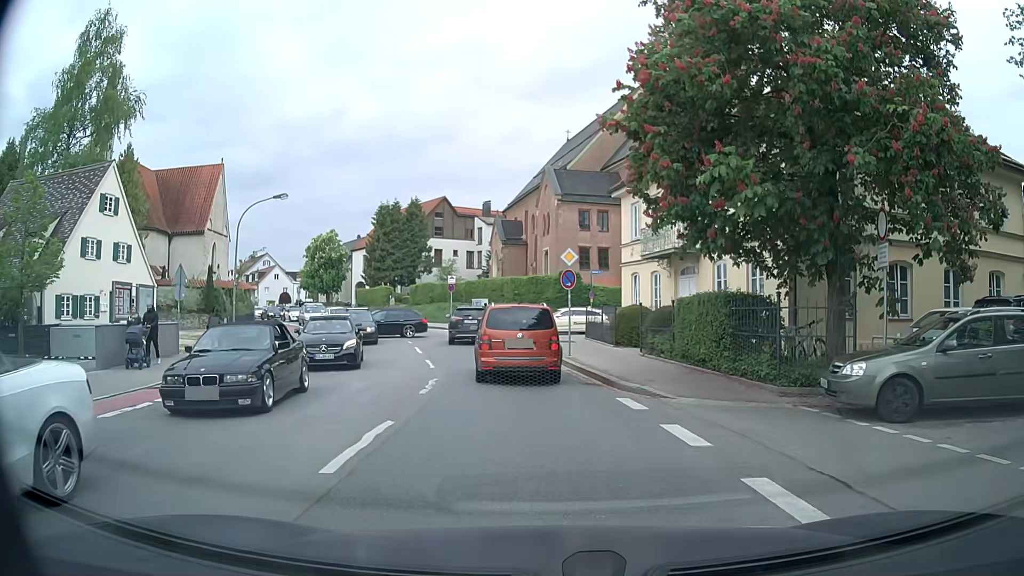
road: secondary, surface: asphalt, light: Day
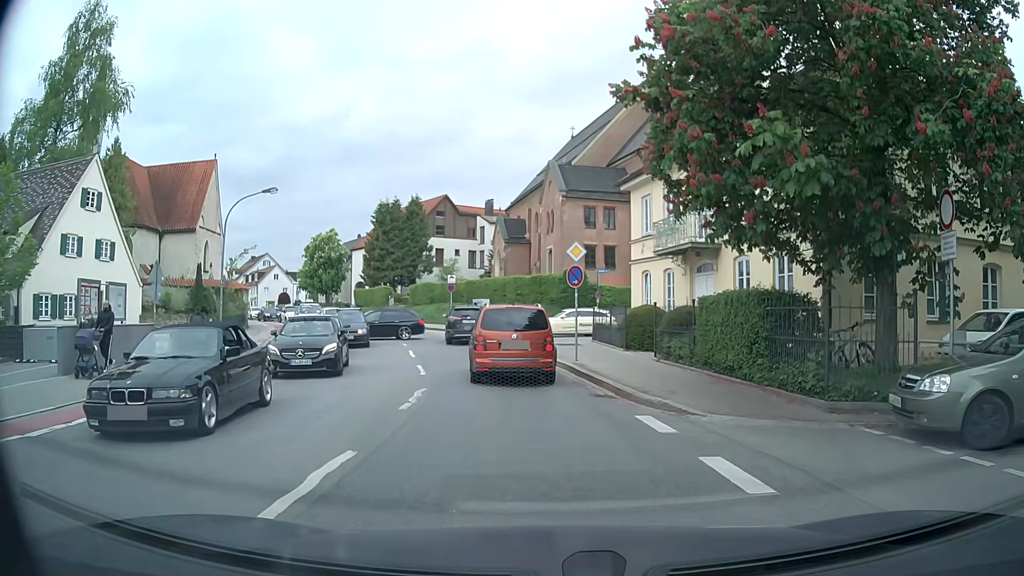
(0.0, +2.0) m; -2°
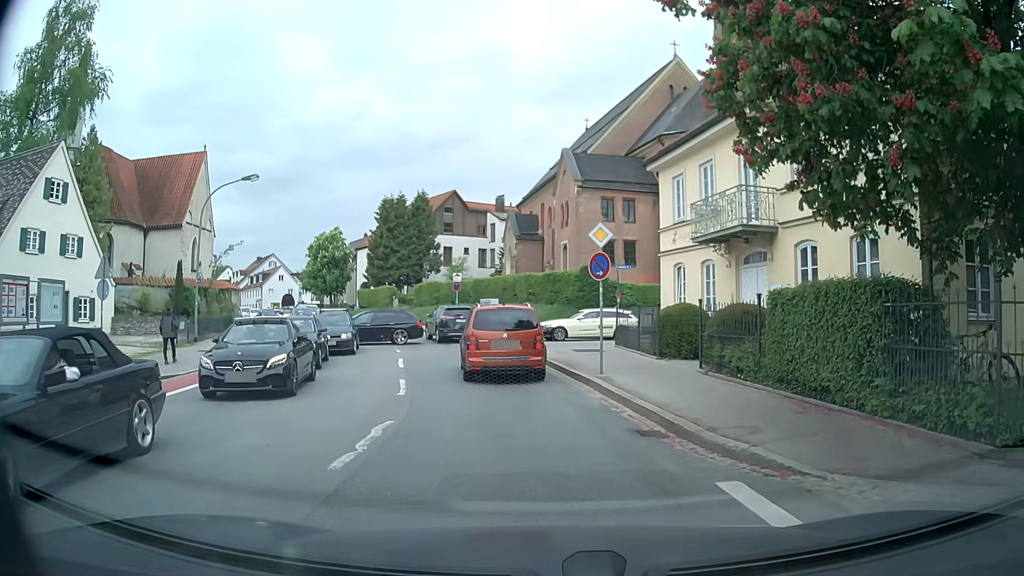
(0.0, +4.0) m; -1°
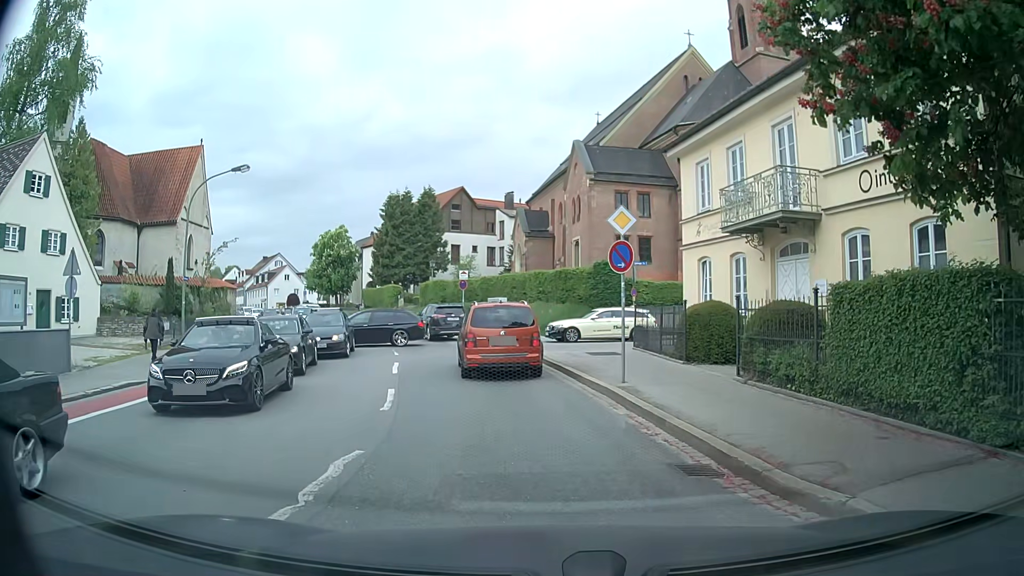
(0.0, +2.1) m; -2°
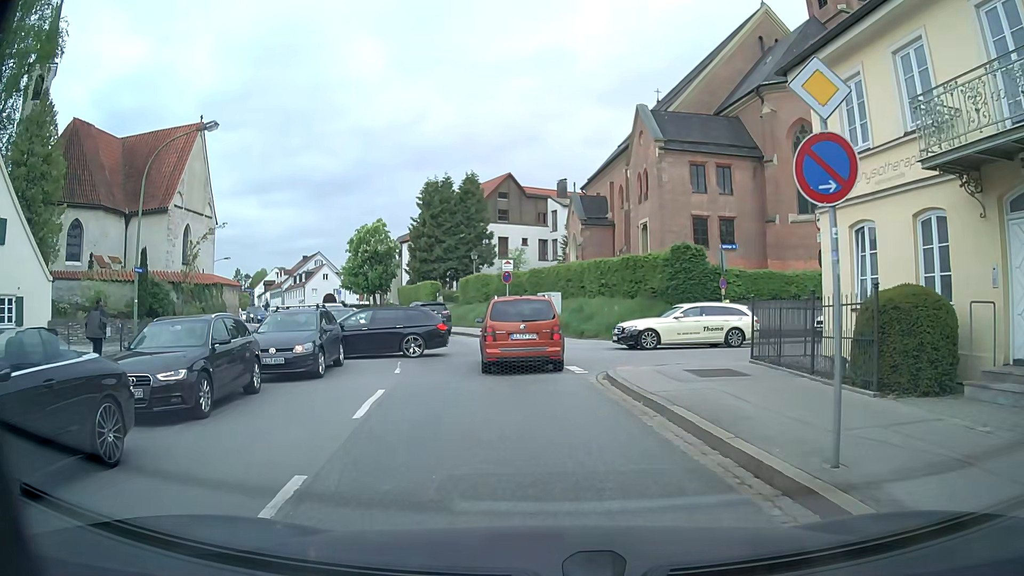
(-0.2, +7.5) m; -5°
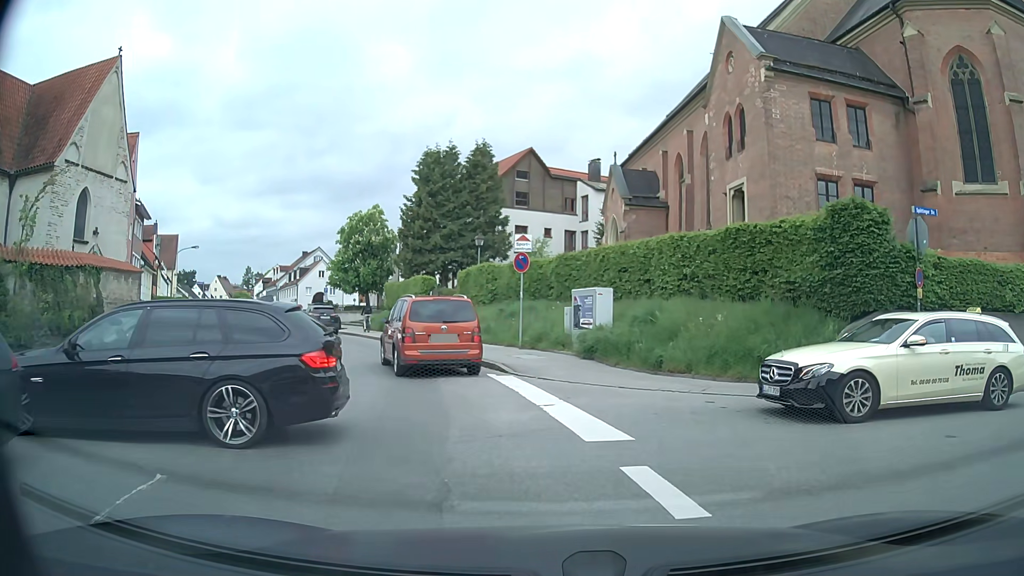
(-0.3, +12.8) m; -1°
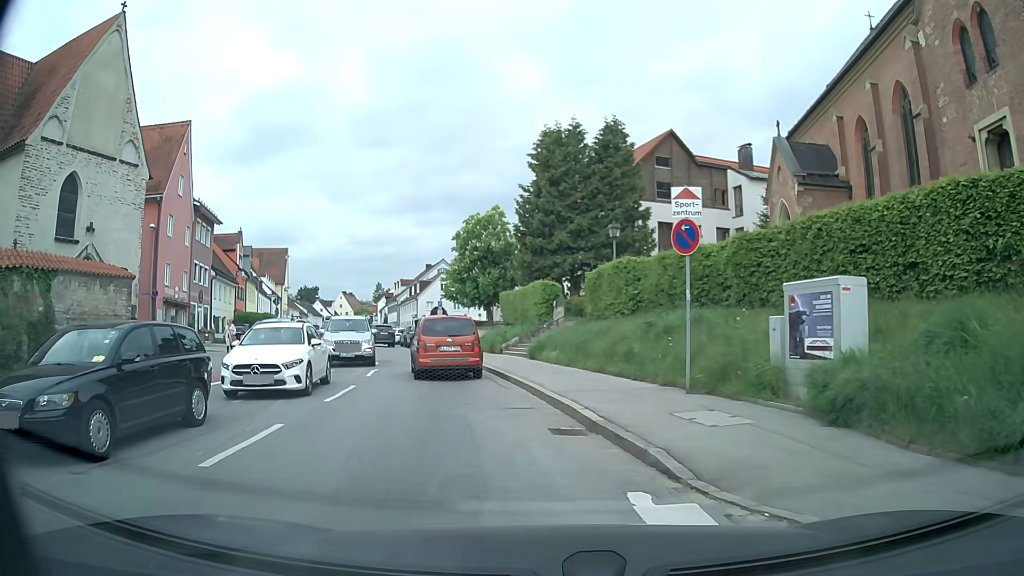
(-0.2, +8.9) m; -11°
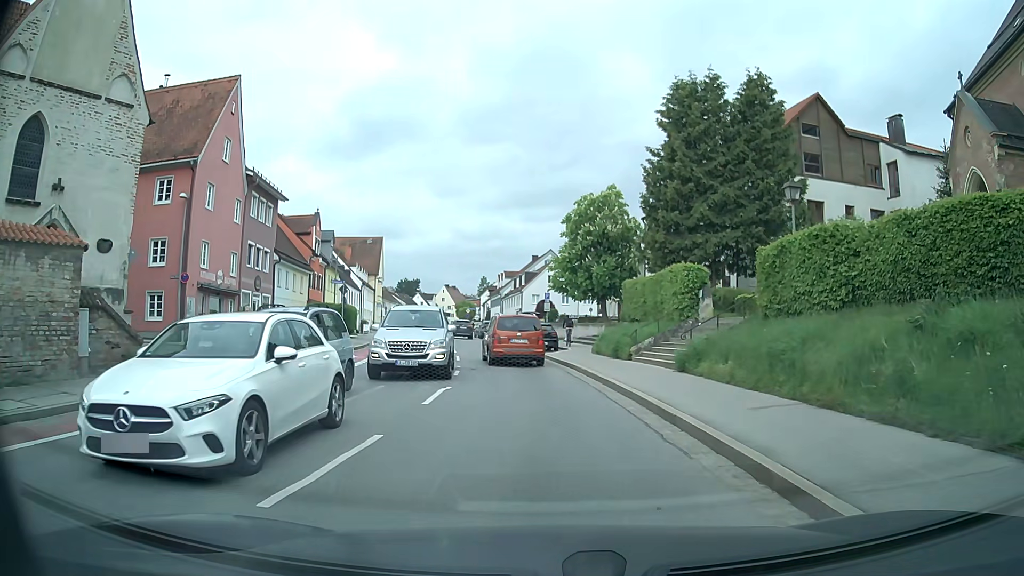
(-0.9, +7.7) m; -9°
